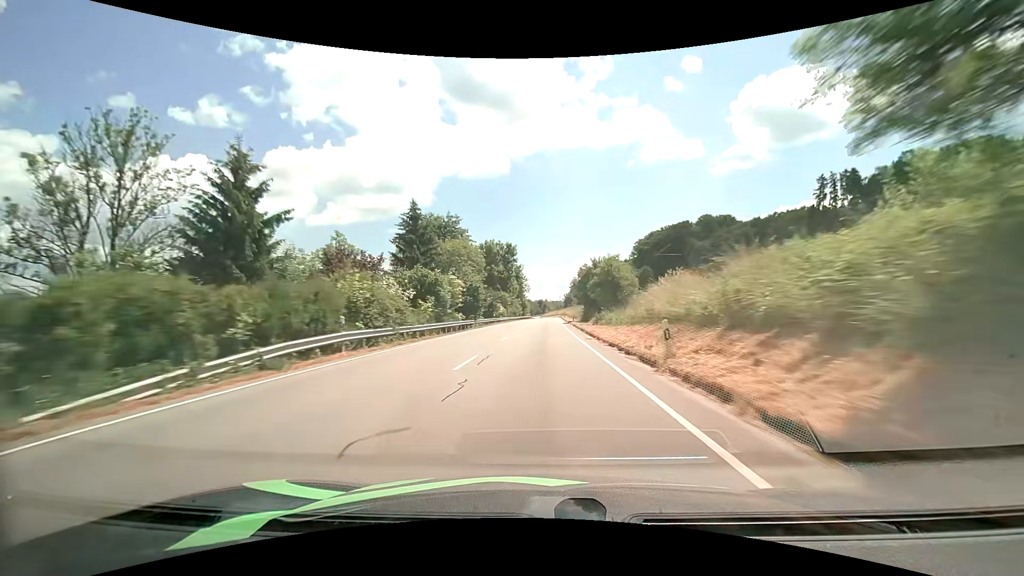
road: primary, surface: asphalt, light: Day
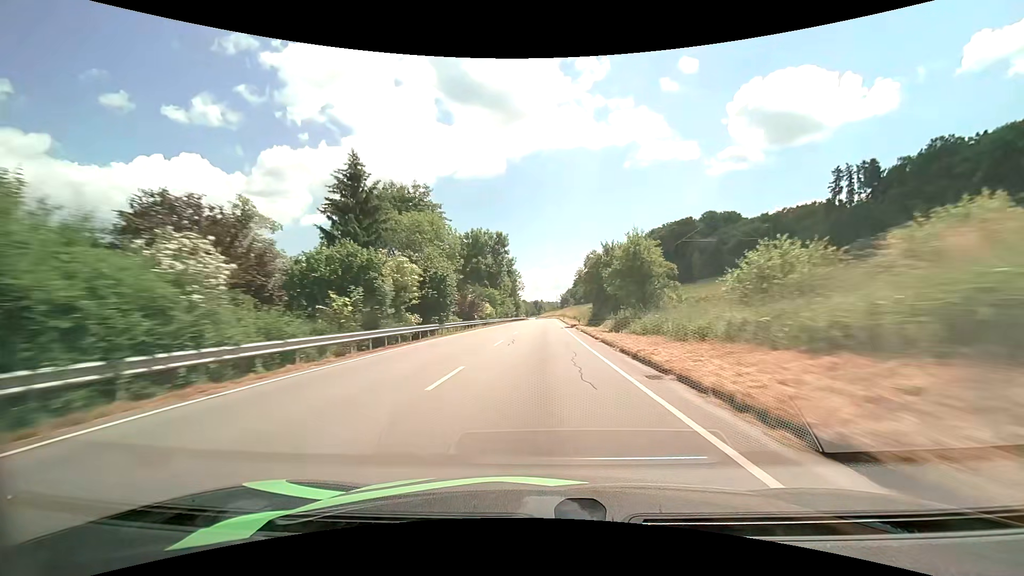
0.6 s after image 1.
(+0.1, +15.1) m; +1°
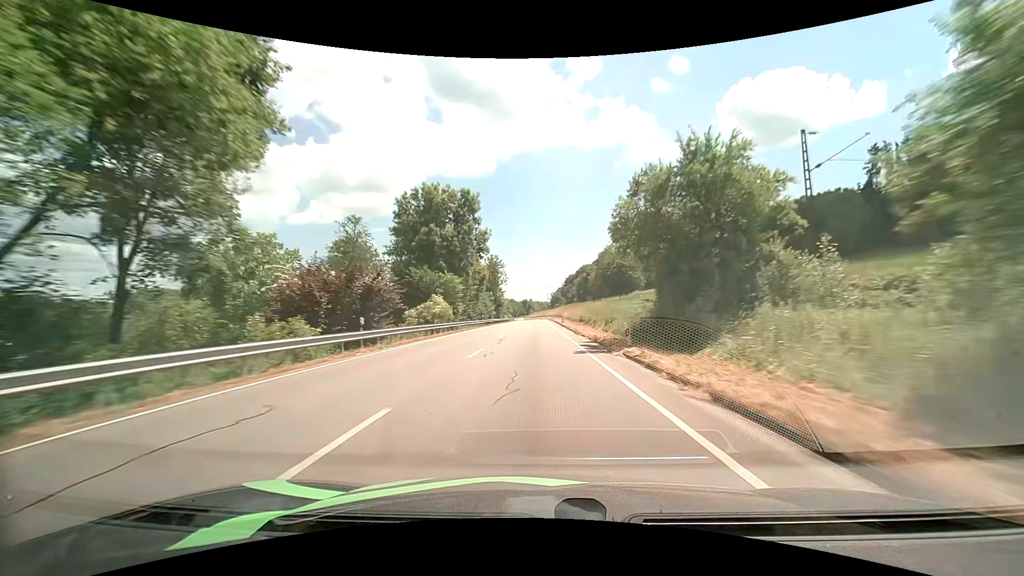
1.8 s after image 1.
(+0.3, +30.2) m; +1°
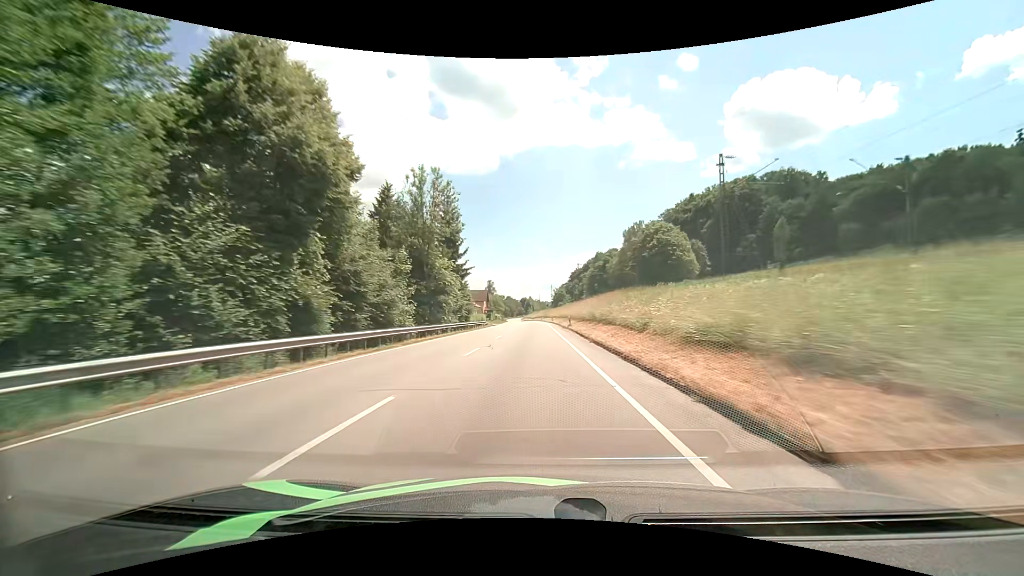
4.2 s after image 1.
(+0.2, +60.2) m; 0°
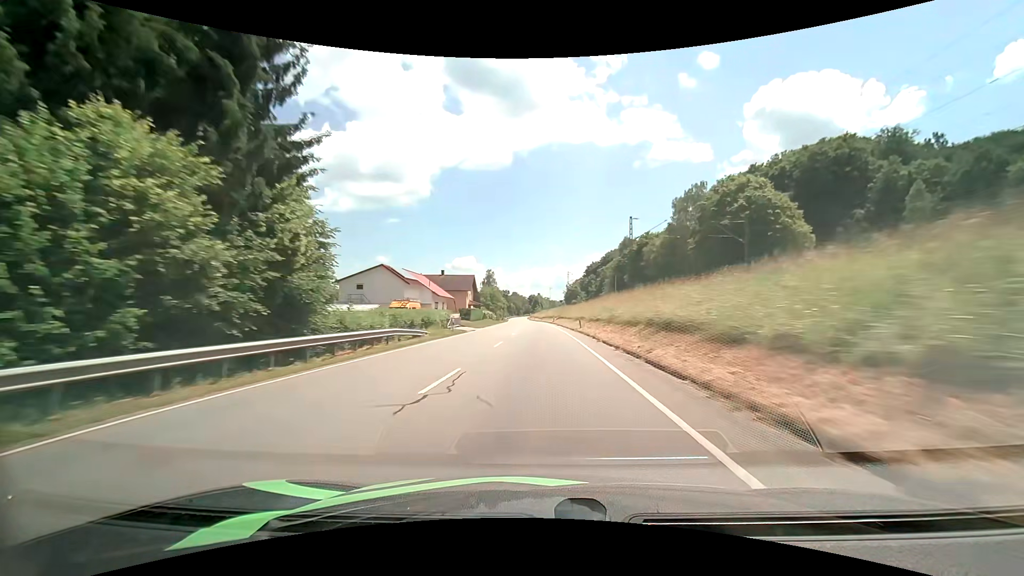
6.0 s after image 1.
(-0.3, +44.9) m; -1°
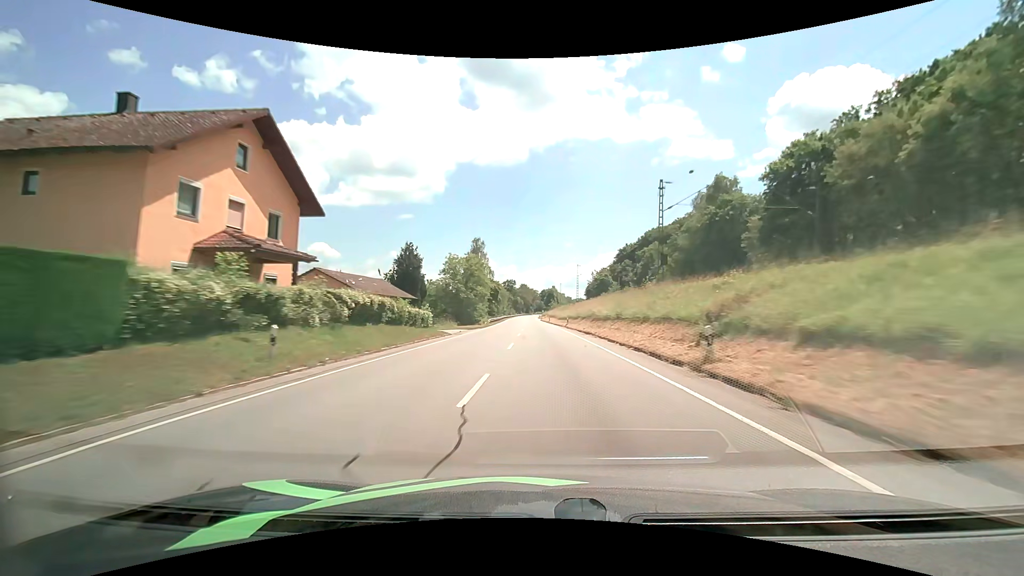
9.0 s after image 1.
(-1.1, +74.8) m; -1°
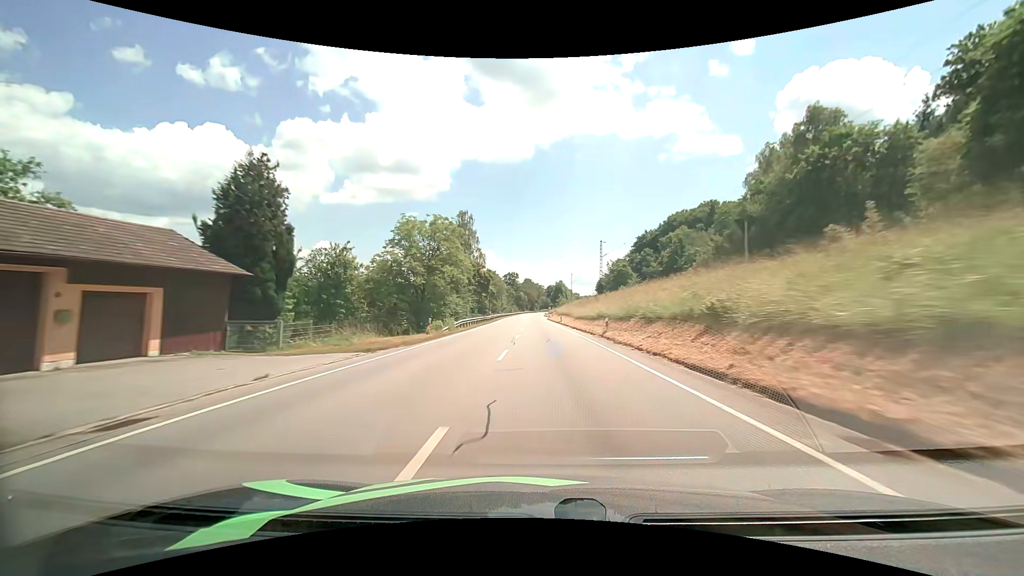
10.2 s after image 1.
(-0.2, +29.8) m; -1°
(0, +10) (0, +20) (0, +30) (0, +40) (0, +50) (0, +60) (0, +70) (0, +80) (-1, +90) (-1, +100) m
